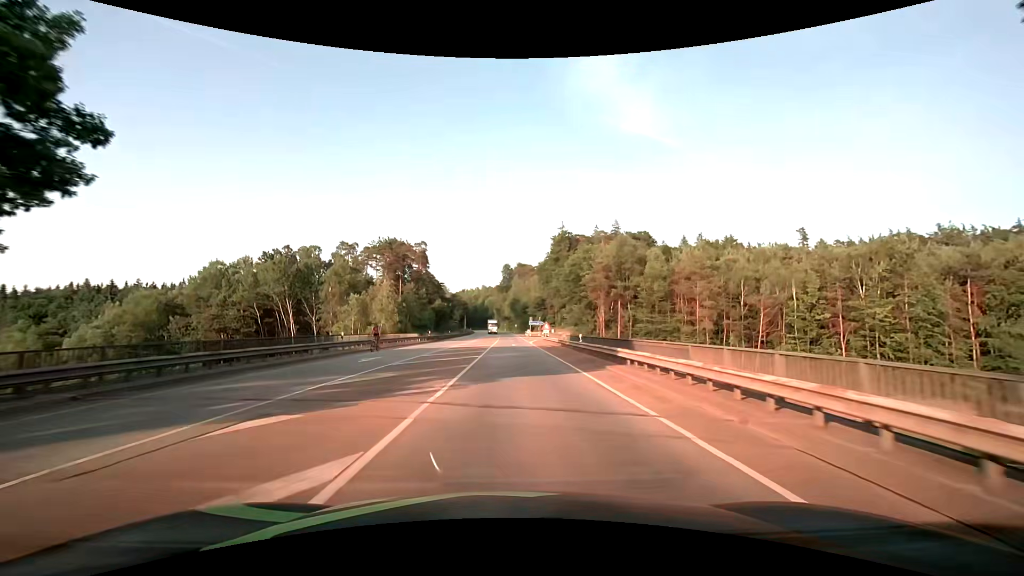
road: secondary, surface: asphalt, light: Day
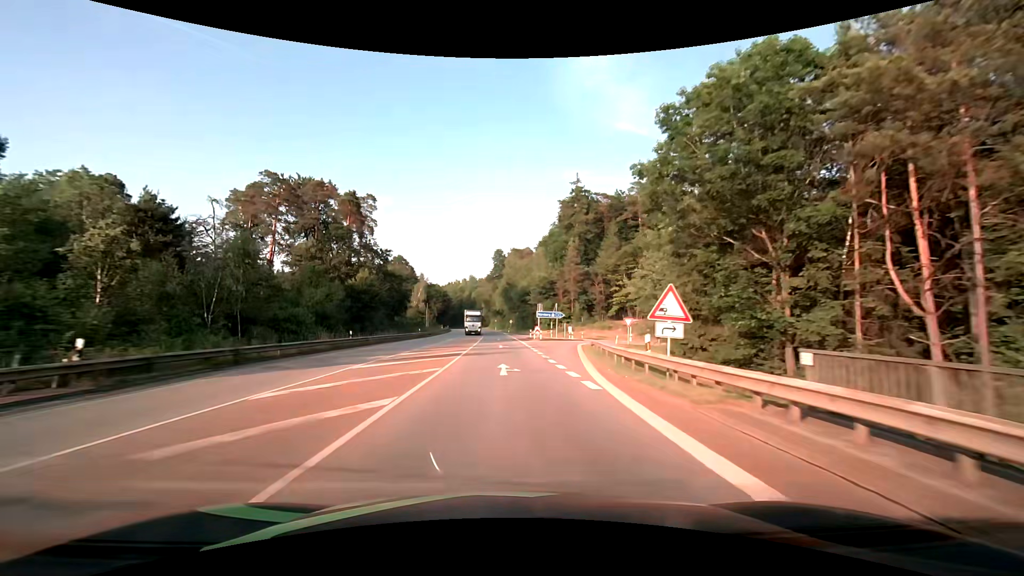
(+0.6, +53.9) m; +1°
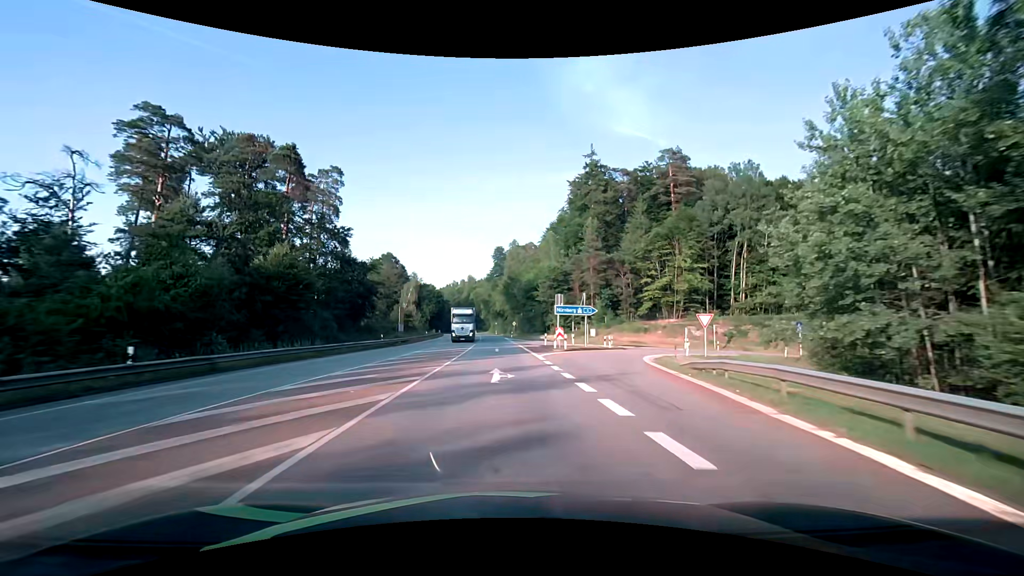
(0.0, +21.8) m; 0°
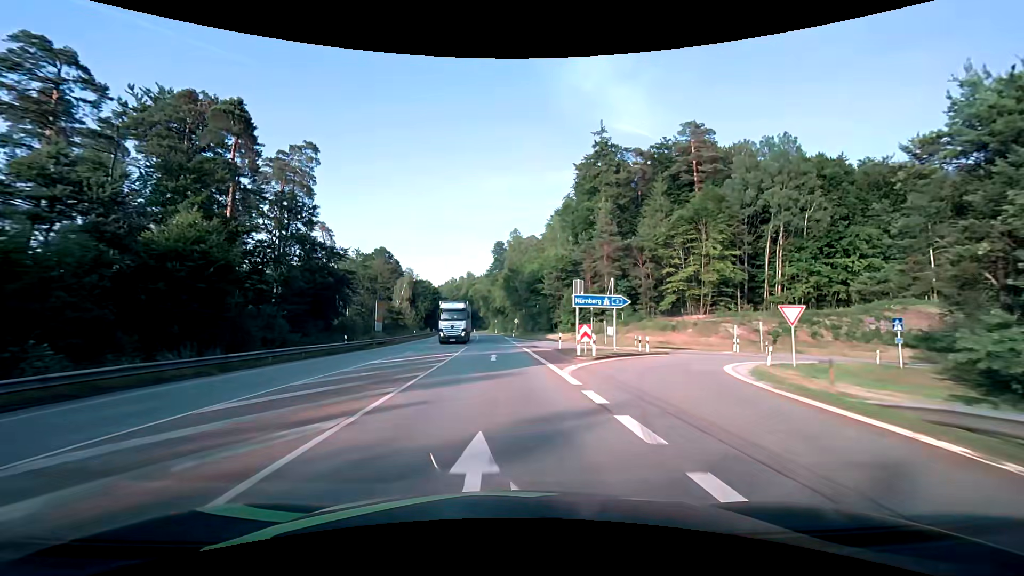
(-0.1, +10.9) m; -1°
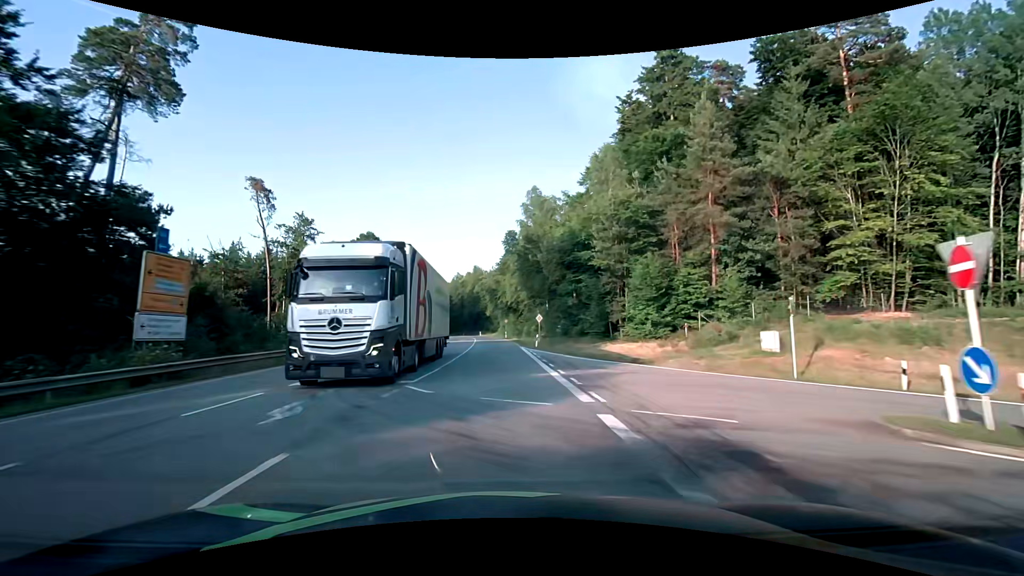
(-0.3, +32.6) m; -1°
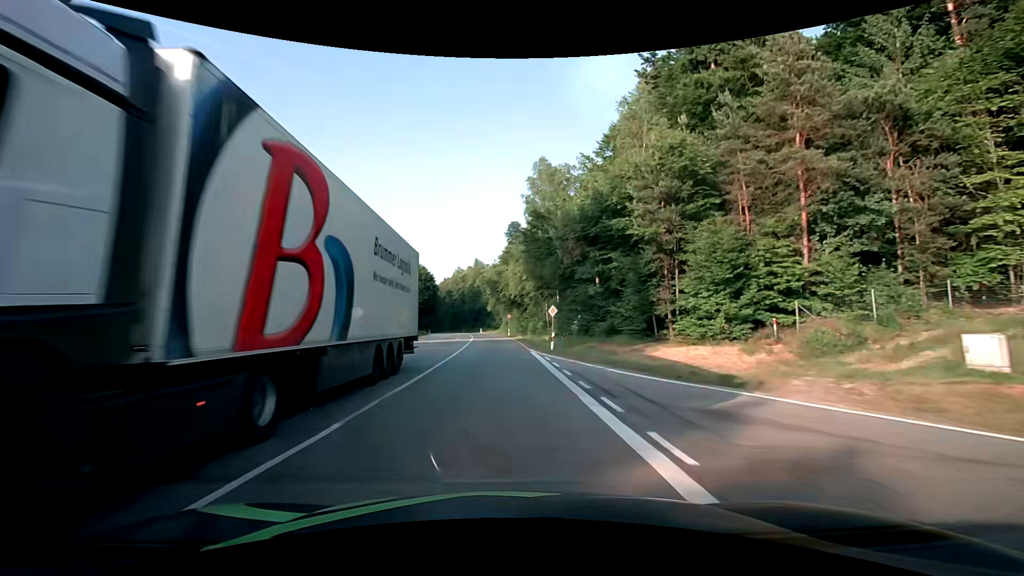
(0.0, +10.8) m; 0°
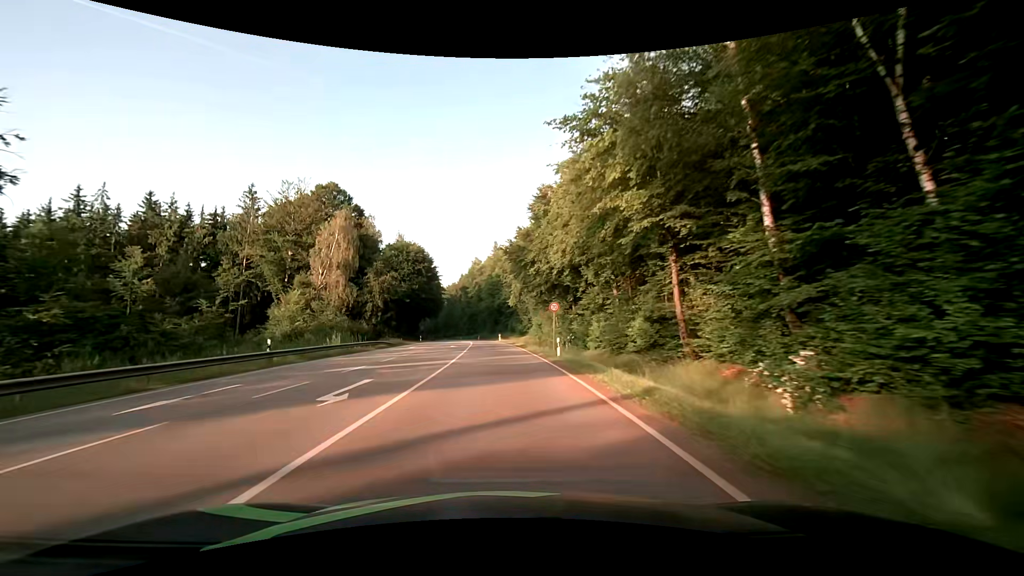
(-1.0, +43.1) m; -3°
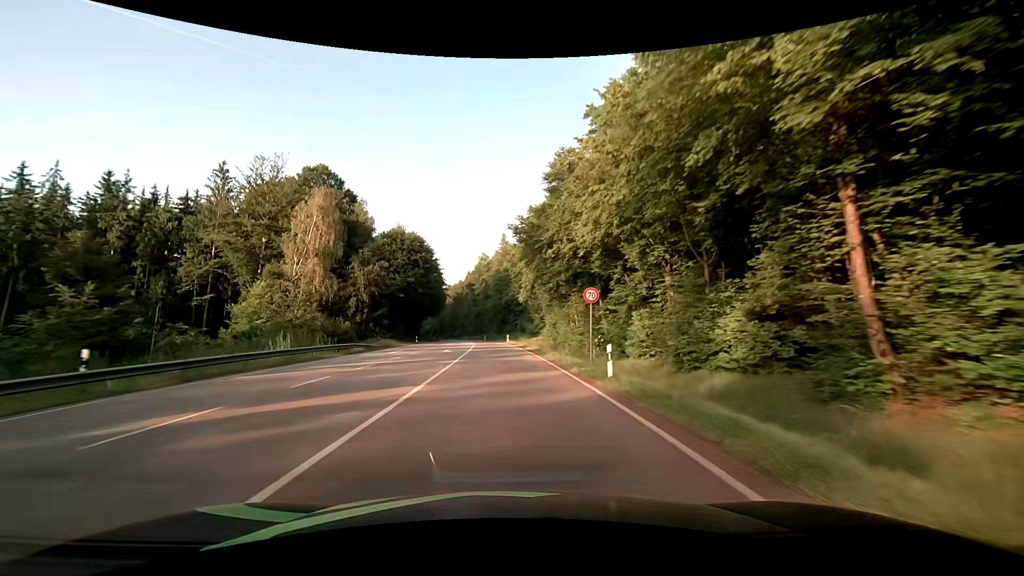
(-0.1, +10.7) m; -1°
(0, +10) (0, +20) (-1, +30) (-1, +40) (-2, +50) (-3, +60) (-4, +70) (-5, +80) (-6, +90) (-7, +100) m
